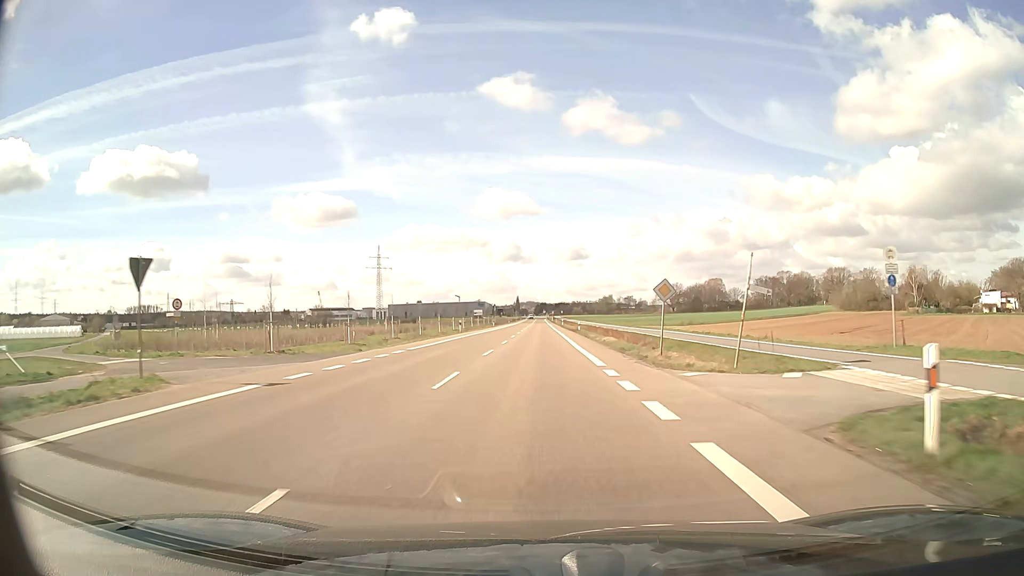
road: secondary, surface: asphalt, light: Day
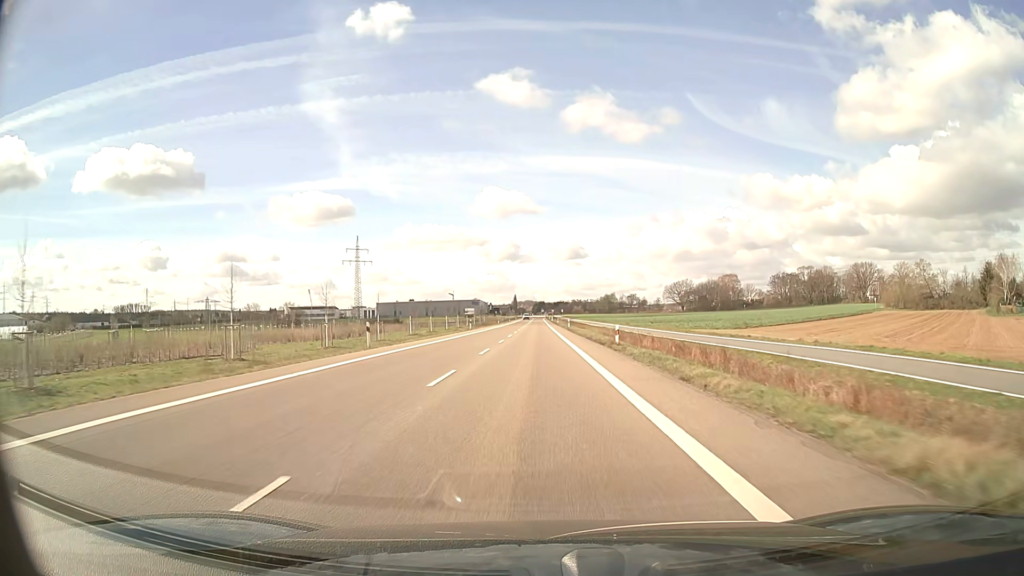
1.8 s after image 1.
(0.0, +33.8) m; 0°
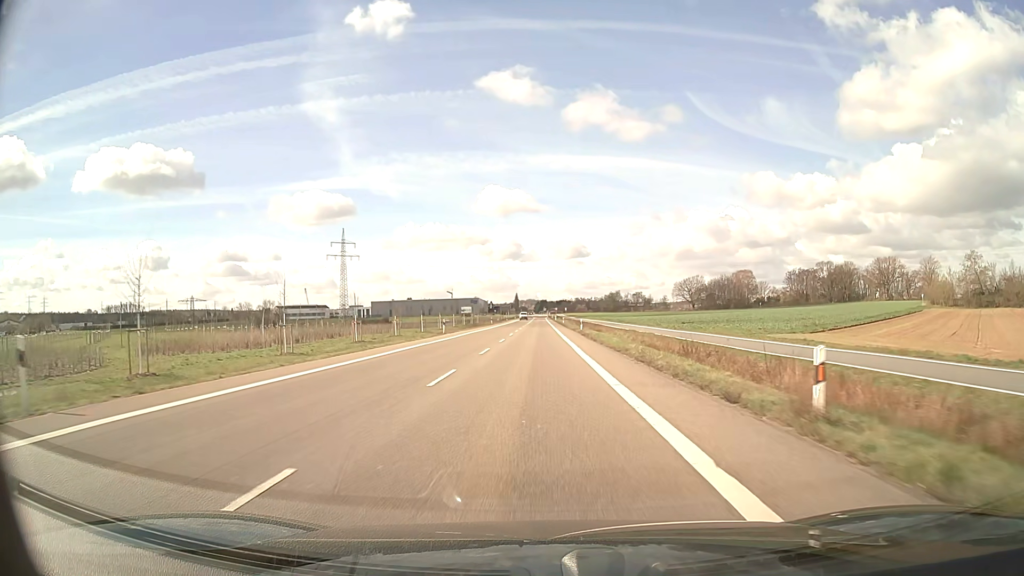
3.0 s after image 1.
(0.0, +22.6) m; 0°
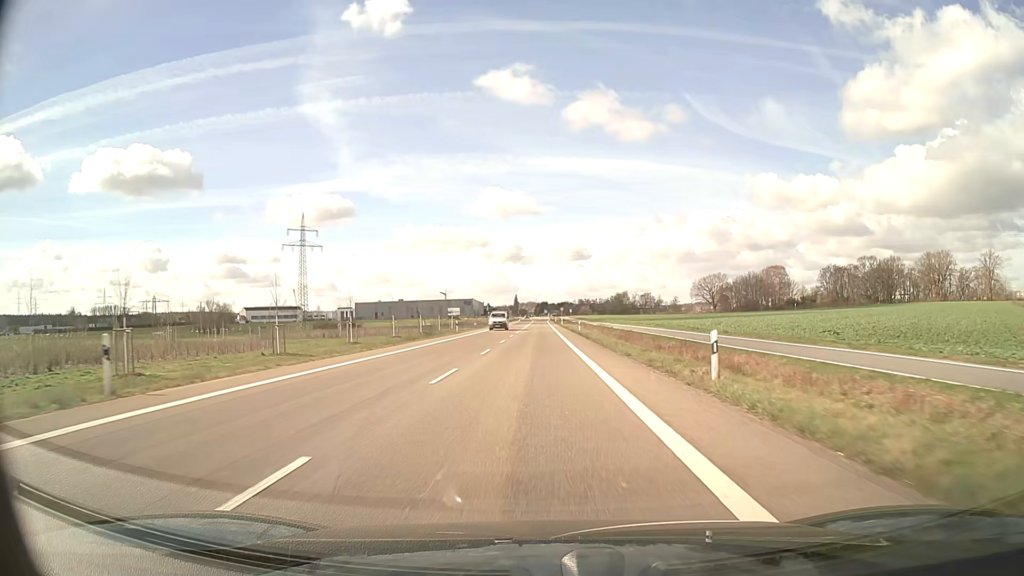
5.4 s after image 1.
(-0.1, +45.1) m; 0°
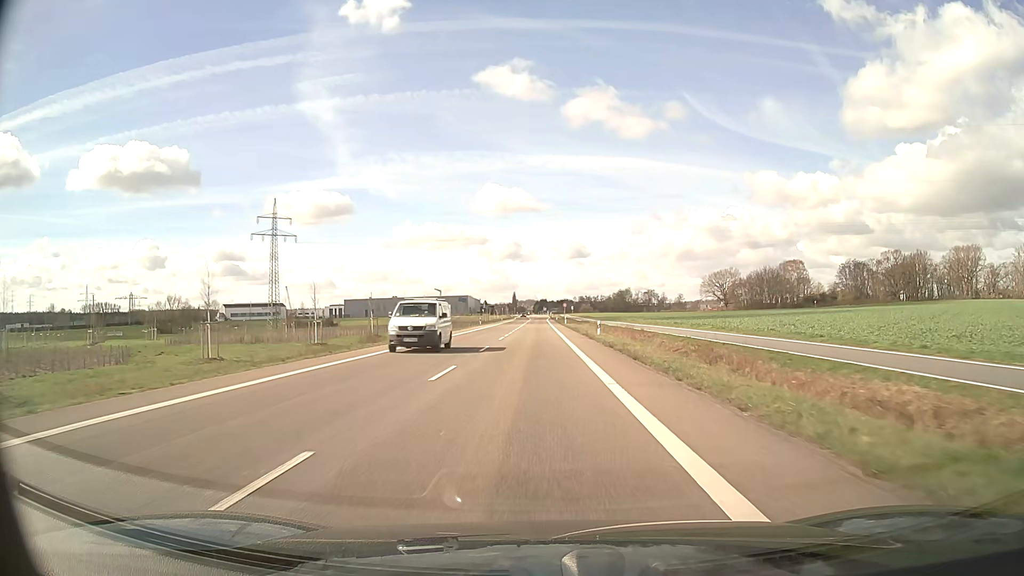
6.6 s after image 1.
(0.0, +22.6) m; 0°
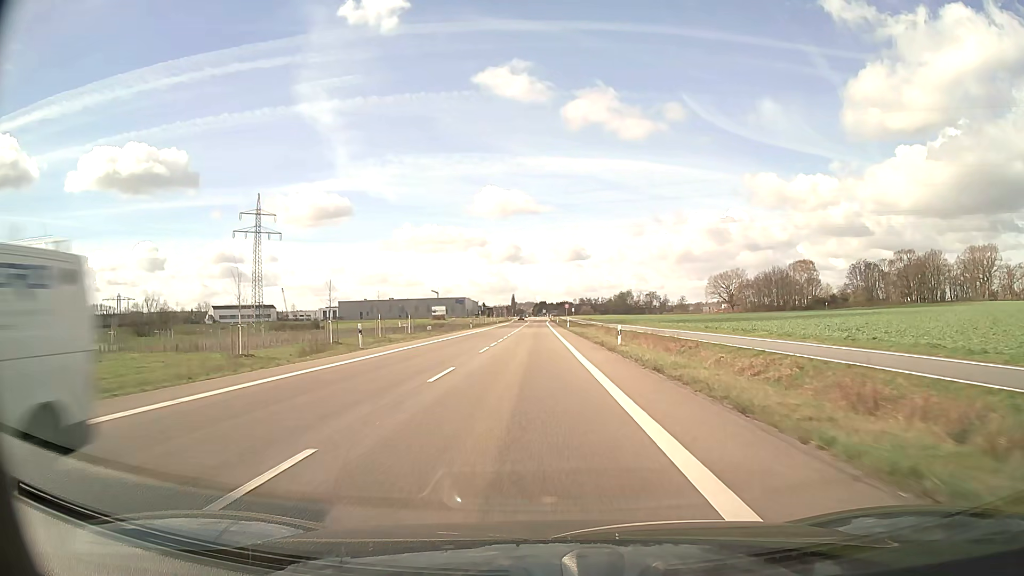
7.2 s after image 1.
(0.0, +11.3) m; 0°
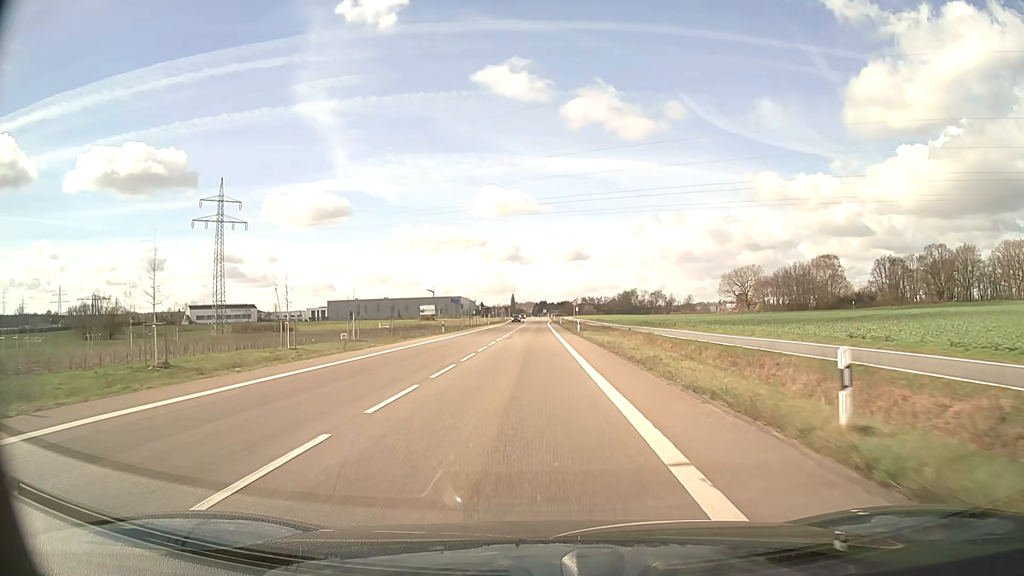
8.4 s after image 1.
(0.0, +22.5) m; 0°
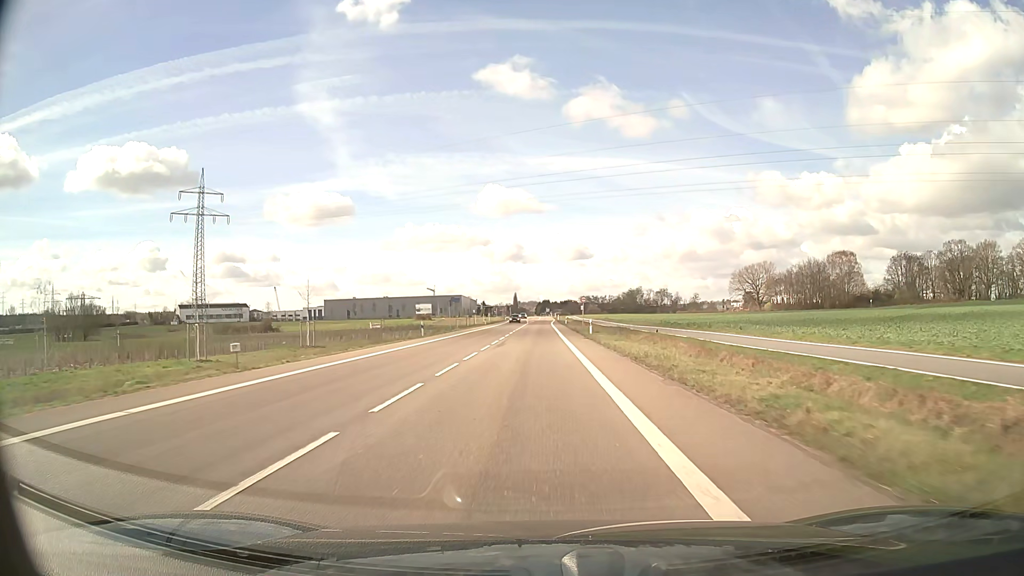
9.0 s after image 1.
(0.0, +11.3) m; 0°
(0, +10) (0, +20) (0, +30) (0, +40) (0, +50) (0, +60) (0, +70) (0, +80) (0, +90) (0, +100) m
